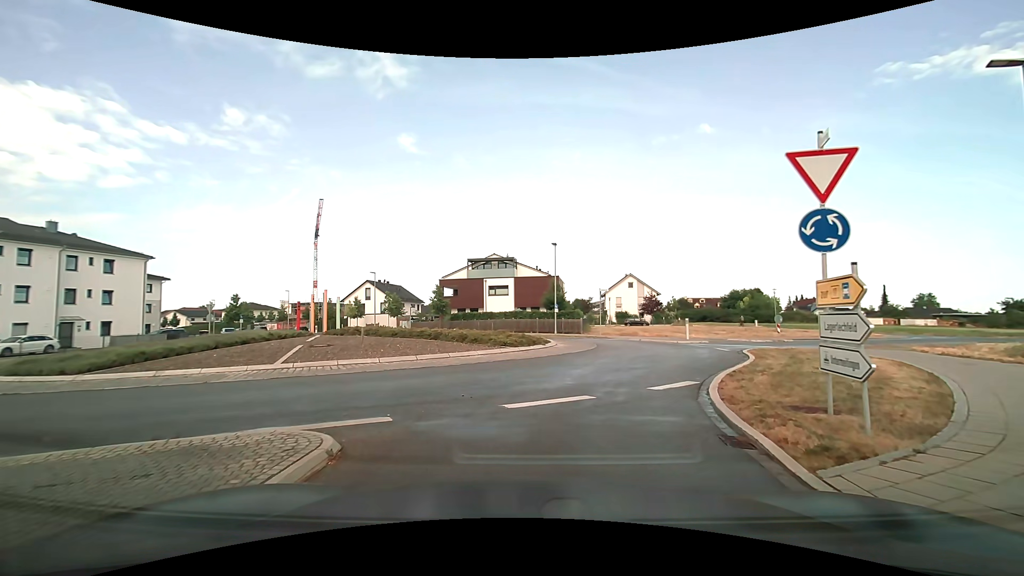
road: tertiary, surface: asphalt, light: Day
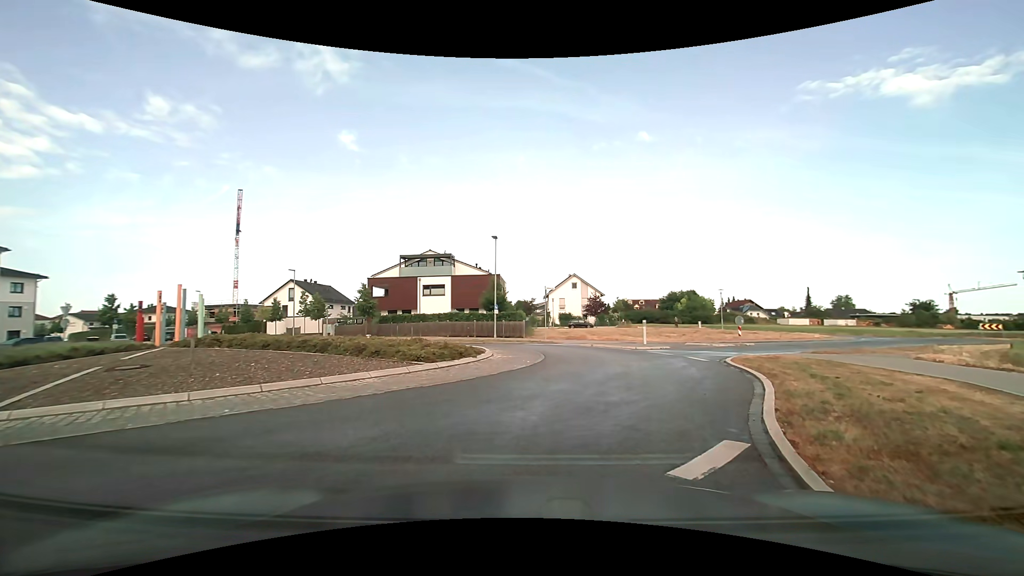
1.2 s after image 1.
(+0.2, +5.1) m; +6°
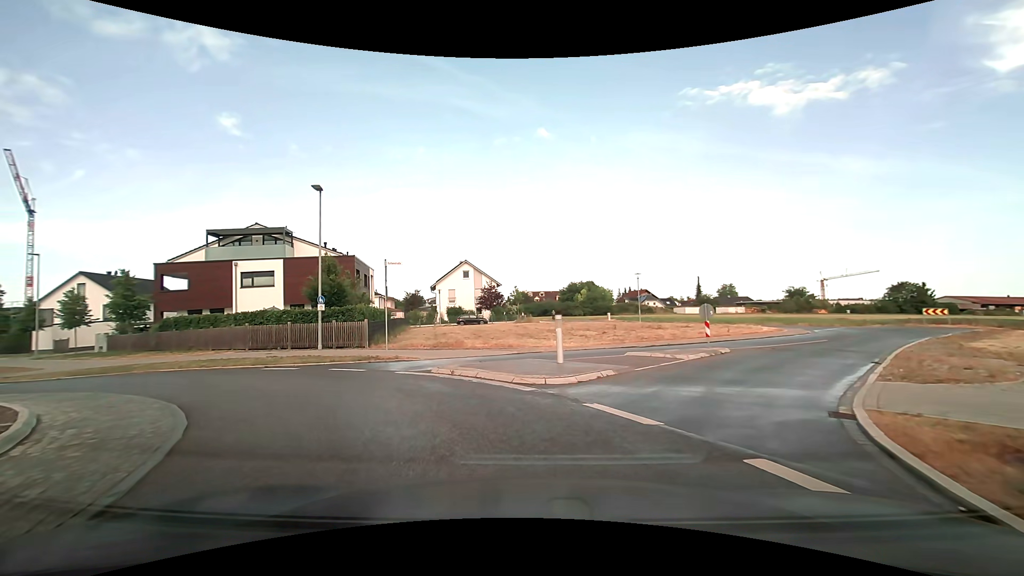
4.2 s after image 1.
(+2.5, +14.3) m; +13°
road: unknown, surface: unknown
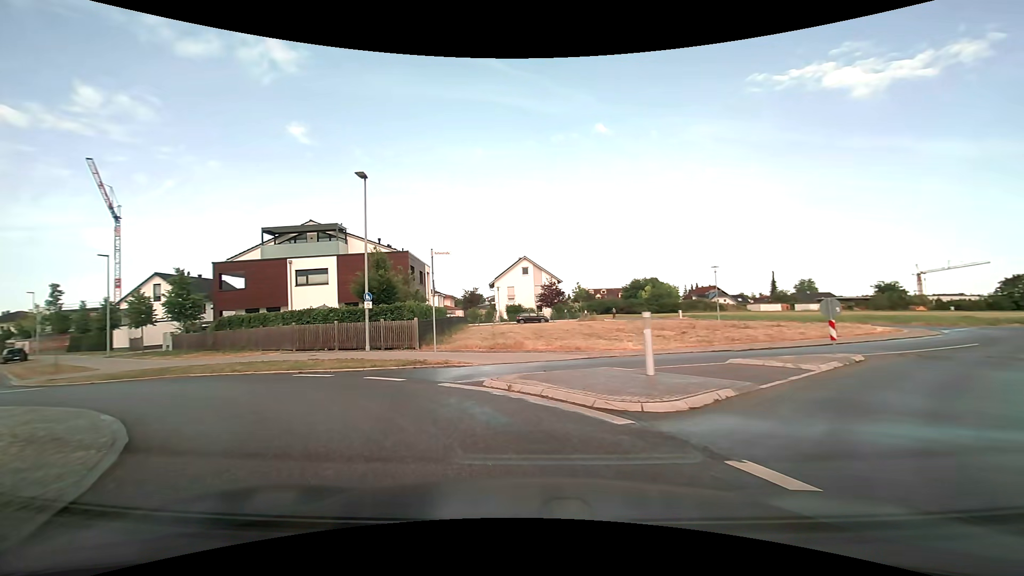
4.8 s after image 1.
(-0.1, +3.0) m; -7°
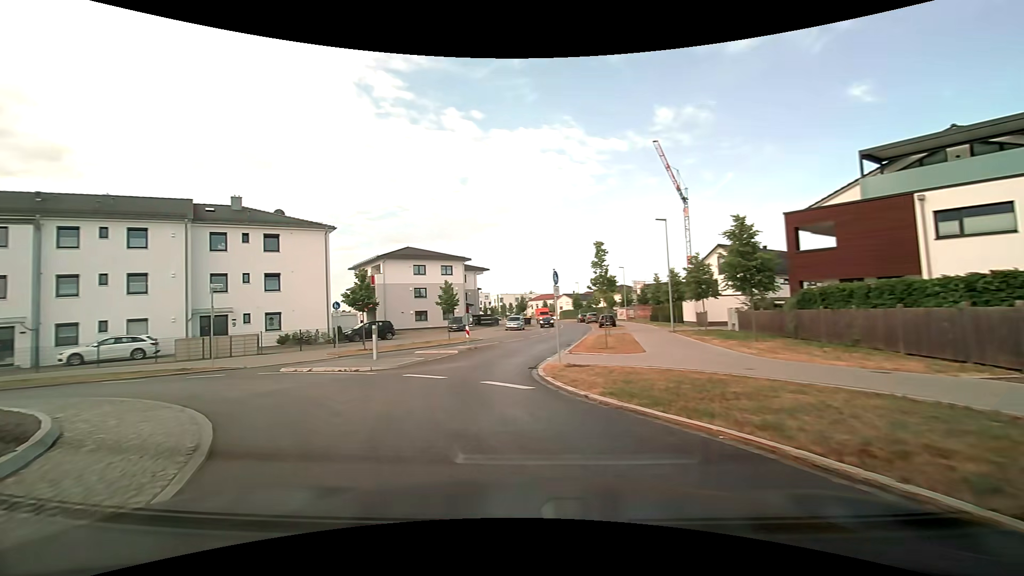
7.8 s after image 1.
(-6.4, +12.5) m; -58°
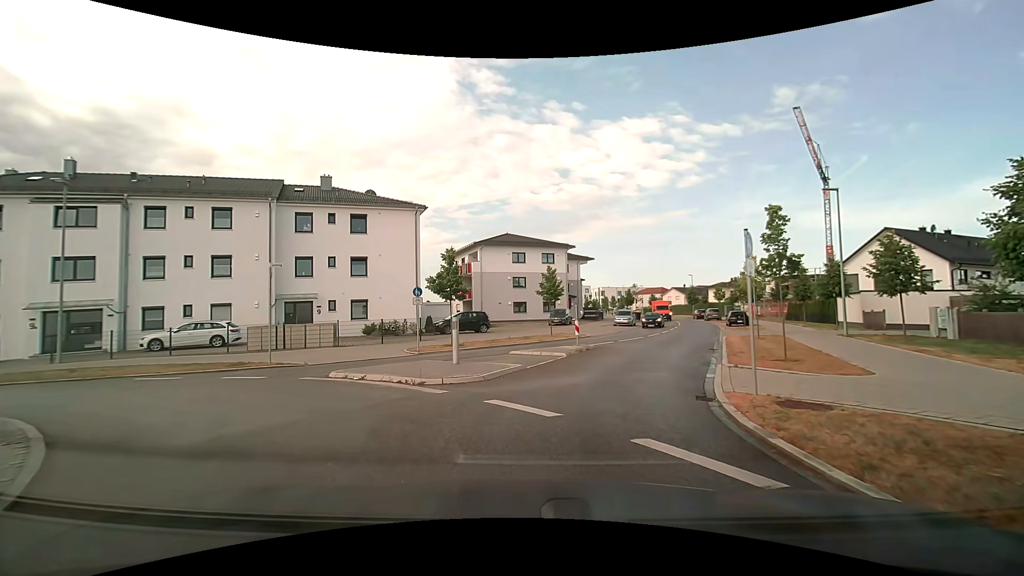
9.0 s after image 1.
(-0.9, +5.6) m; -14°
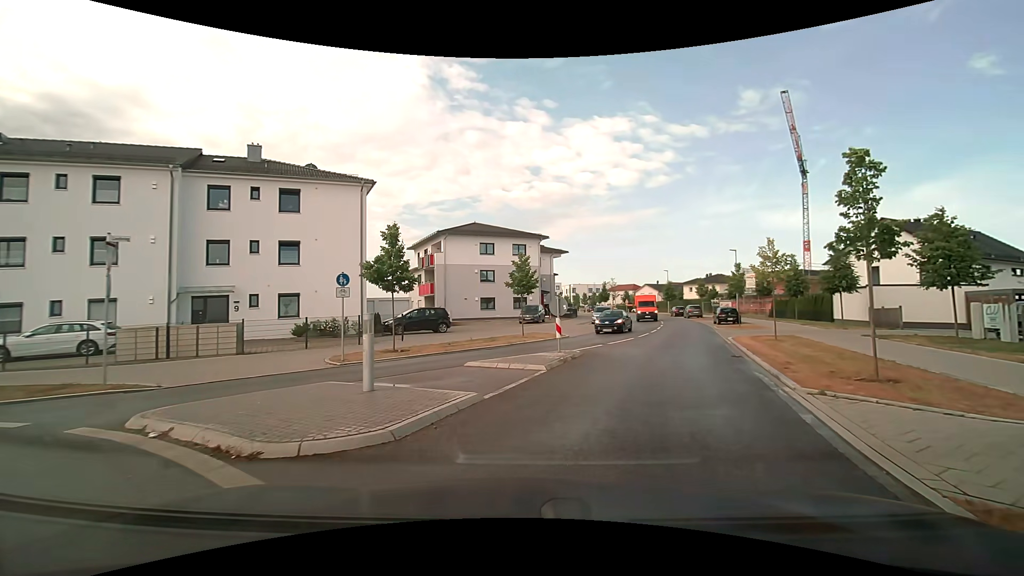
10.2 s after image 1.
(0.0, +5.5) m; +3°
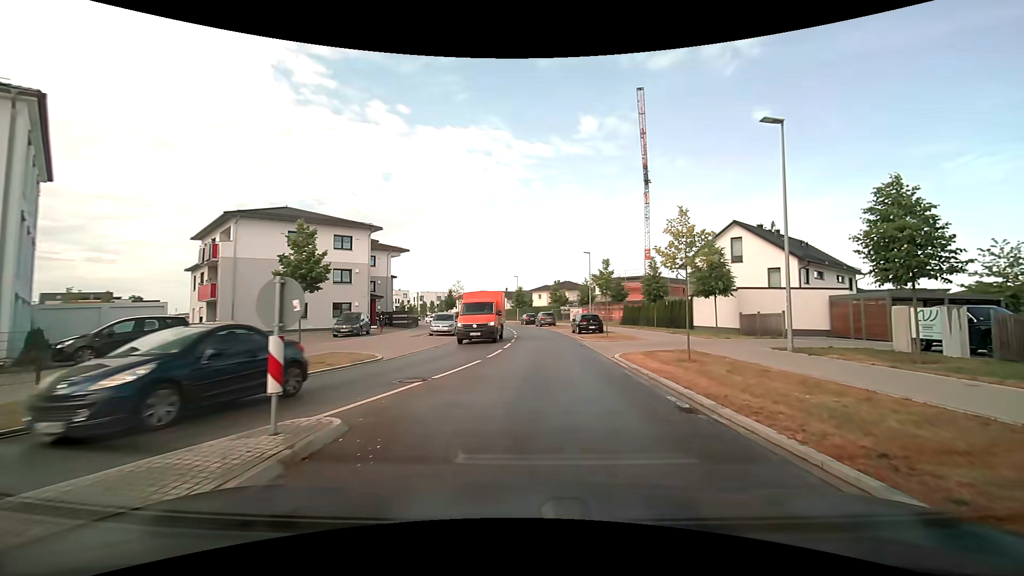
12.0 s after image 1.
(+1.4, +9.6) m; +17°
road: tertiary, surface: asphalt
(+1, +10) (+2, +20) (+2, +30) (+2, +40) (+1, +50) (0, +60) (-2, +70) (-5, +79) (-8, +89) (-11, +98) m
